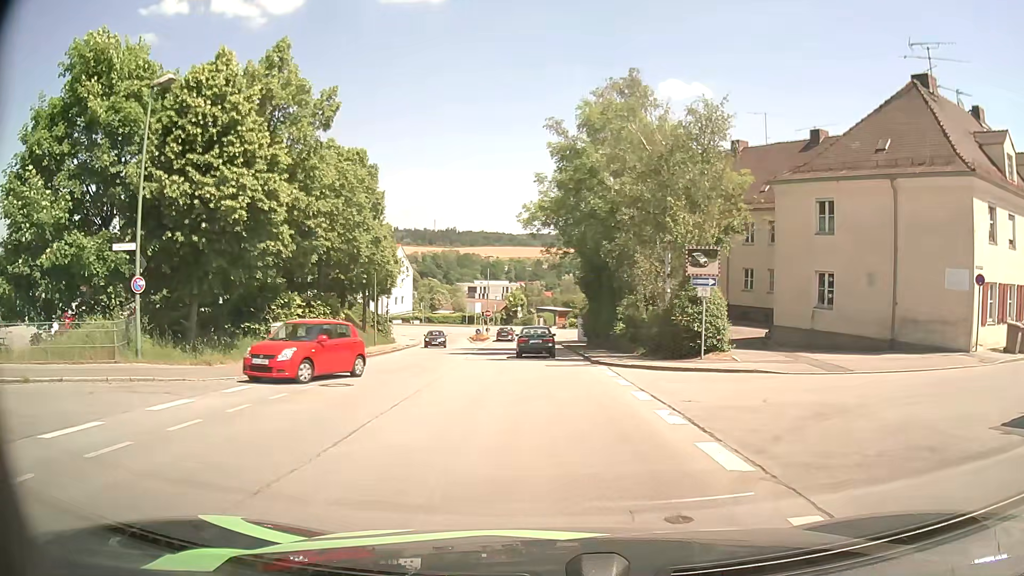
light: Day
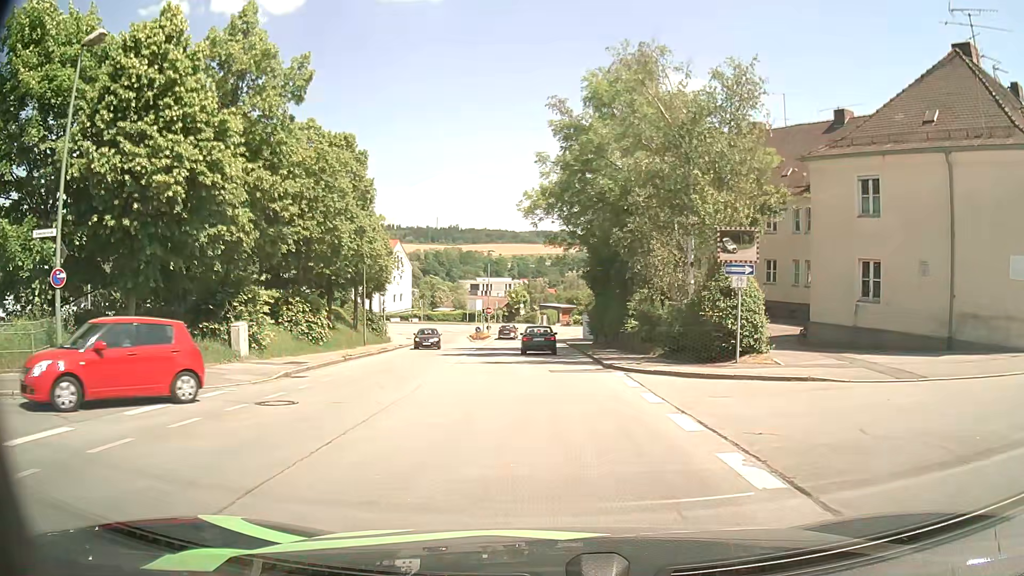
(-0.1, +3.7) m; -1°
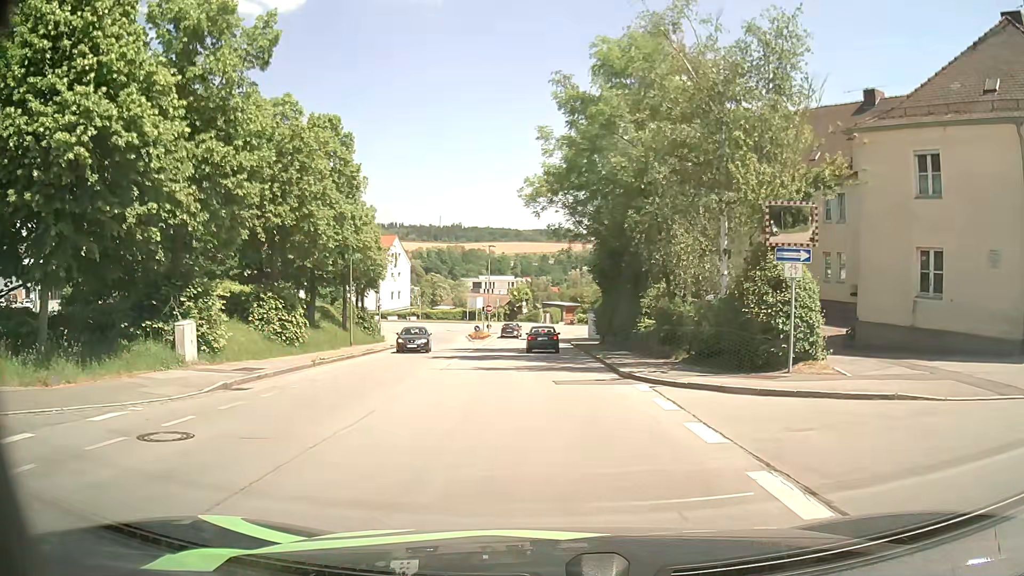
(0.0, +3.9) m; -2°
(0, +10) (0, +20) (0, +30) (0, +40) (0, +50) (+1, +60) (+1, +70) (+3, +80) (+11, +85) (+21, +87) m
